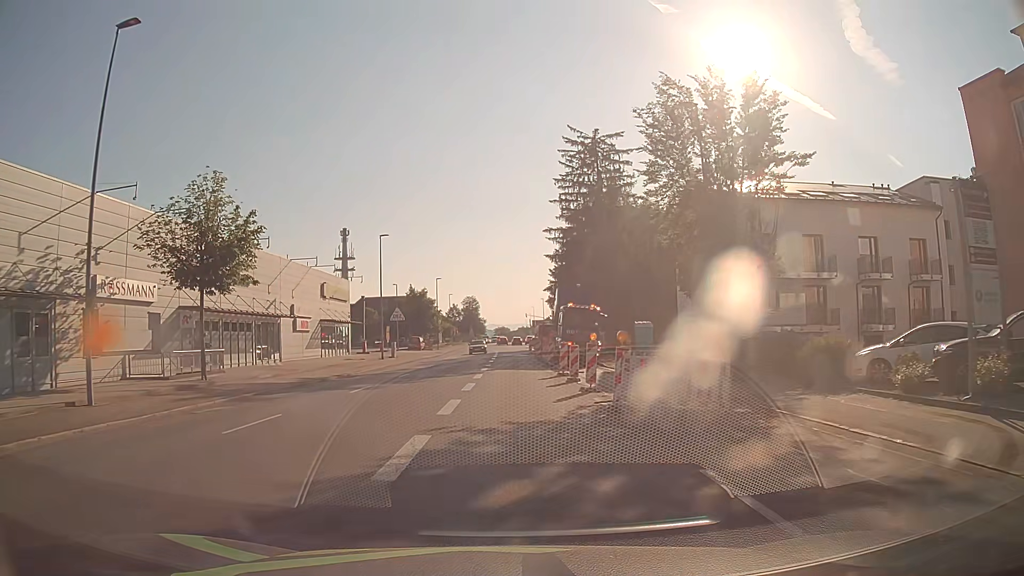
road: tertiary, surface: asphalt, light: Day
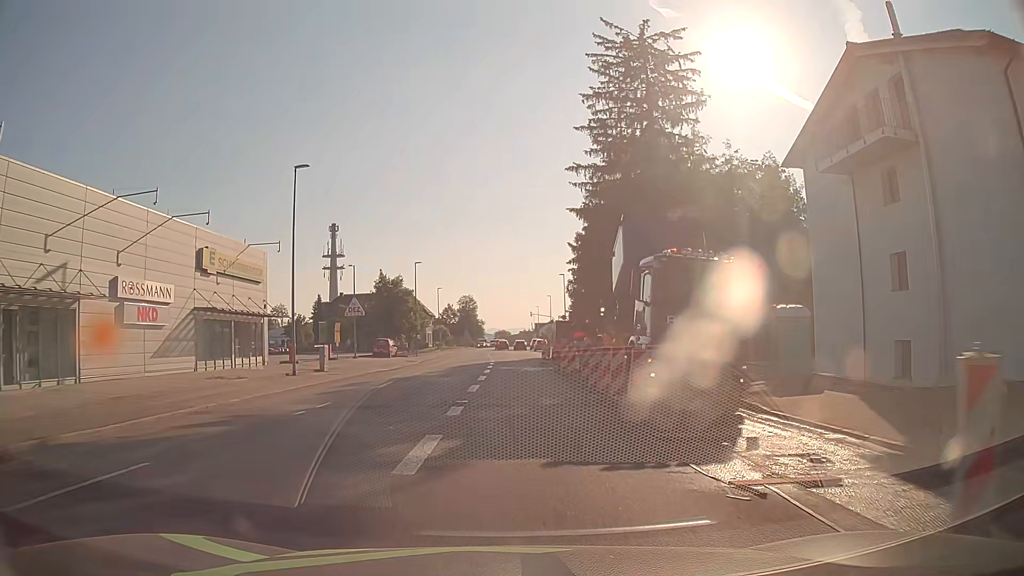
(-0.1, +23.7) m; 0°
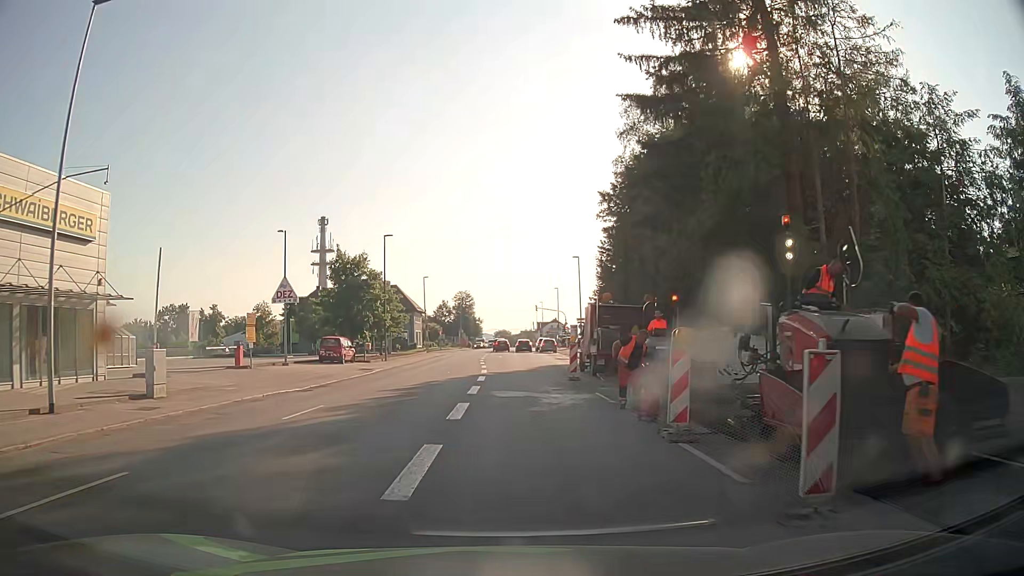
(0.0, +19.0) m; 0°
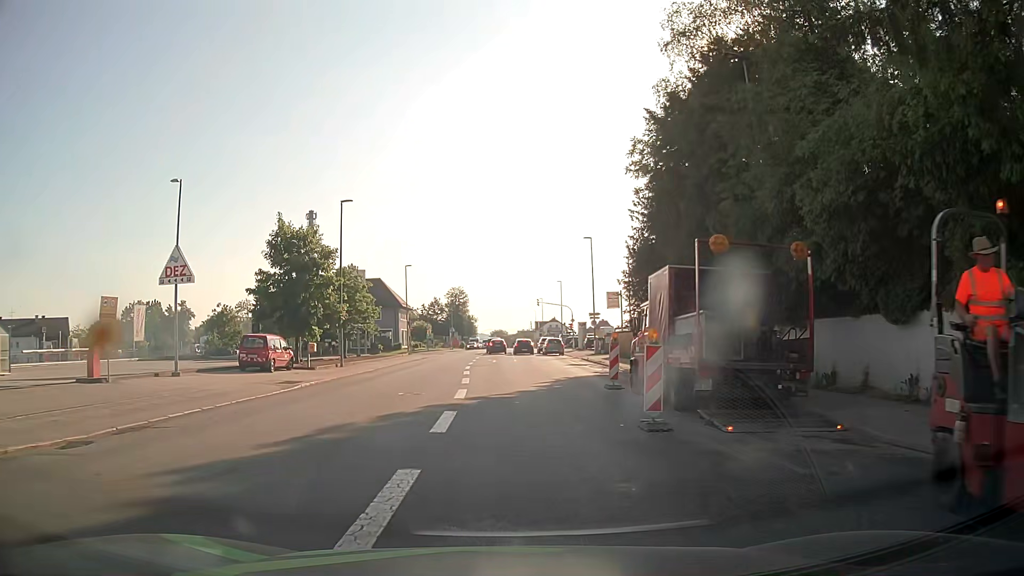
(-0.1, +13.7) m; 0°
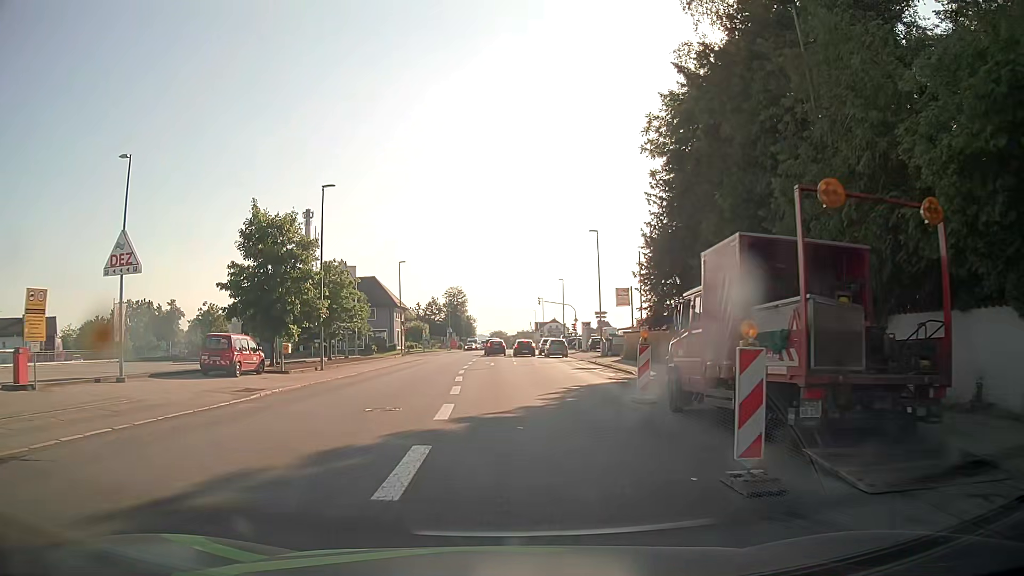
(0.0, +4.4) m; 0°
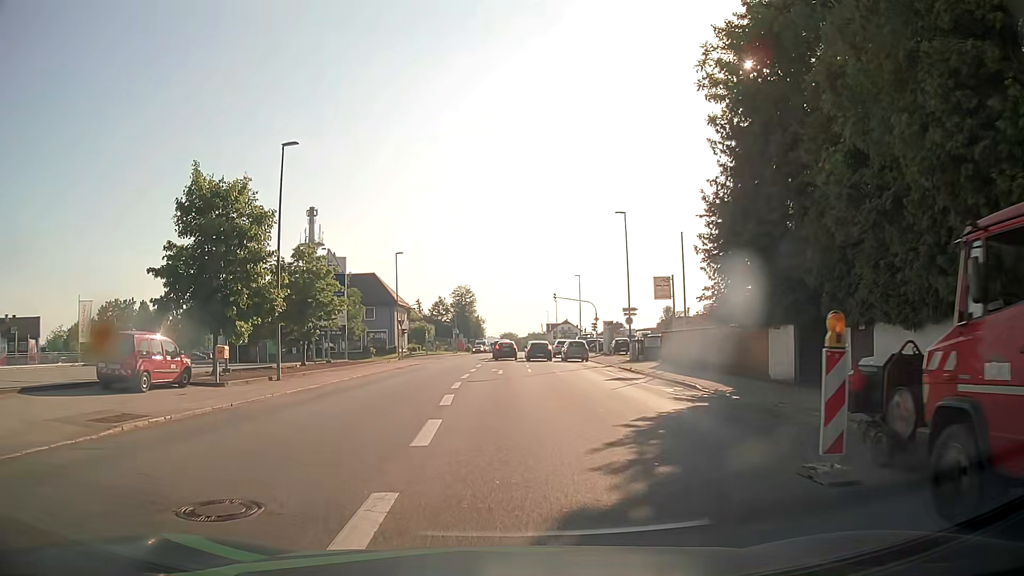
(-0.1, +8.9) m; -1°
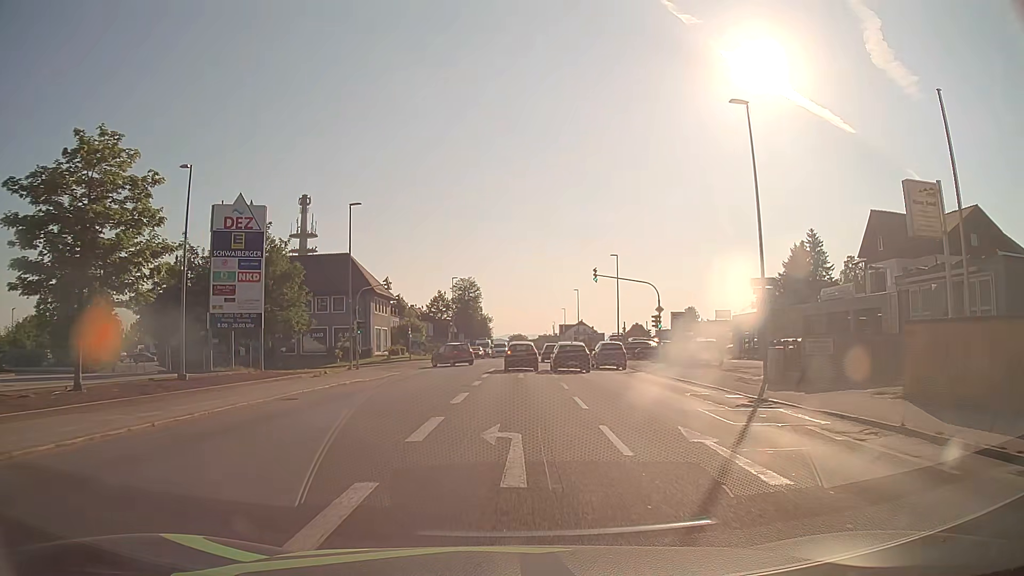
(-0.3, +23.7) m; -1°
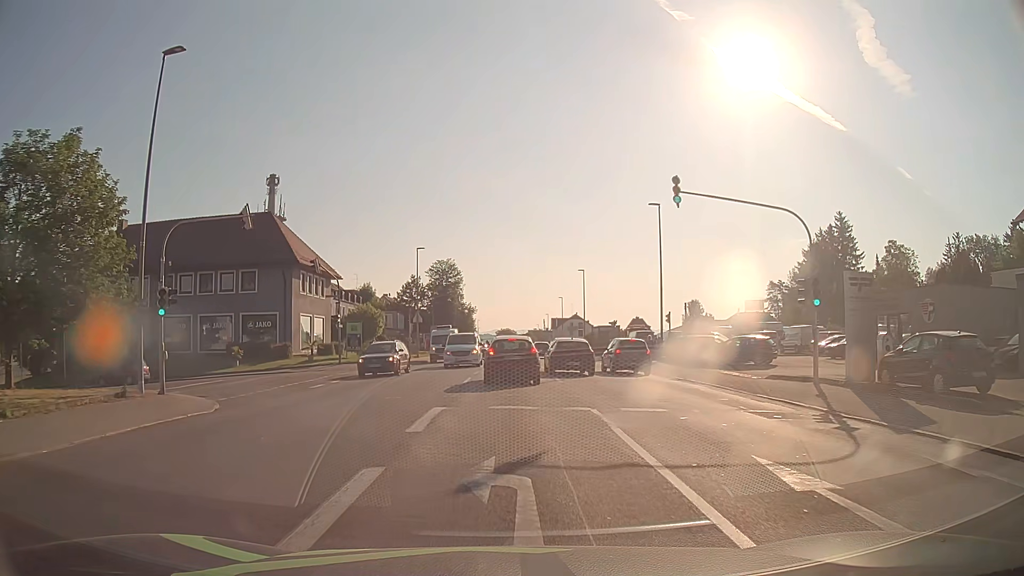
(+0.4, +23.4) m; +1°
